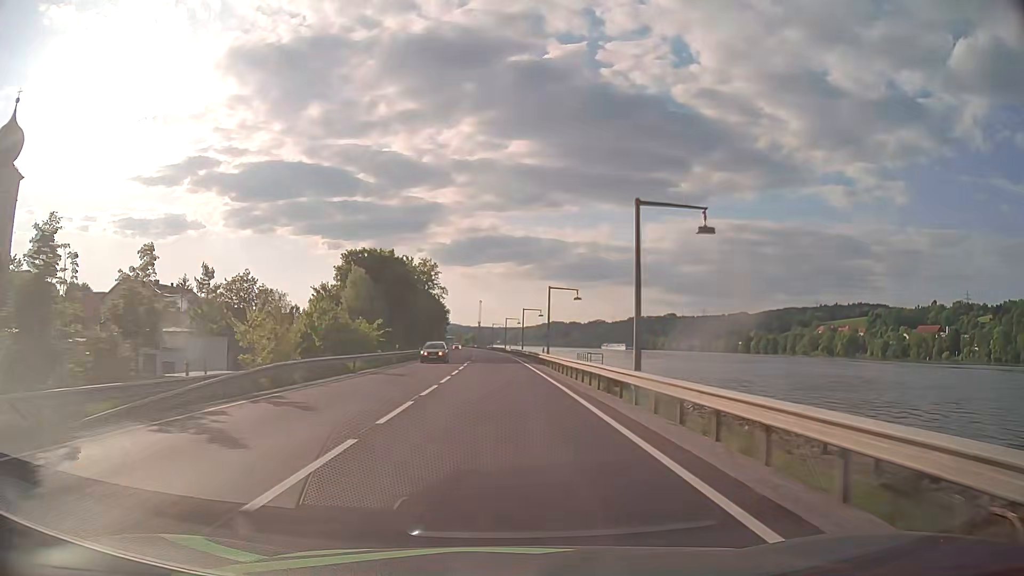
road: primary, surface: asphalt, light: Day
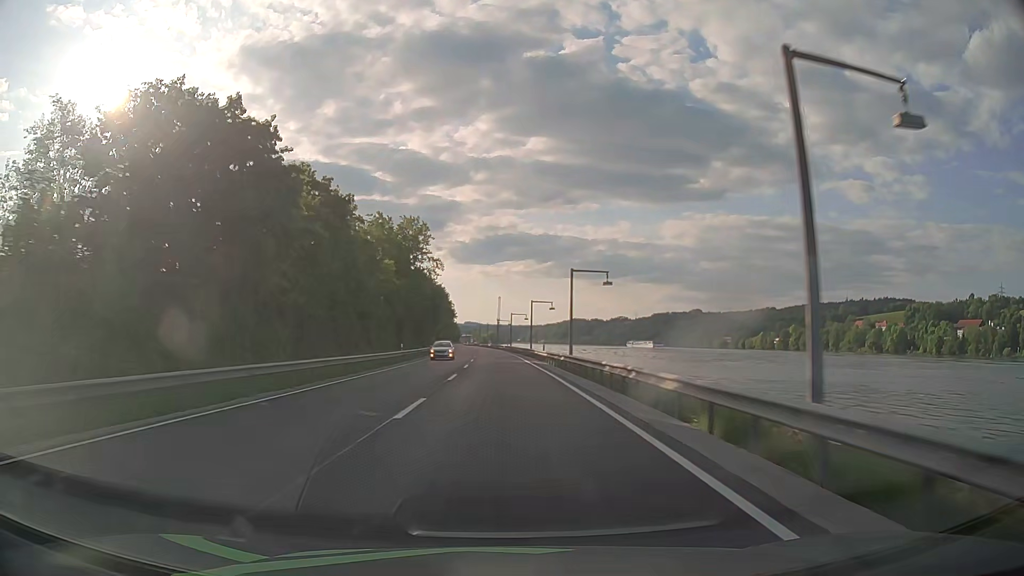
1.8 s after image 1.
(-0.7, +47.4) m; -2°
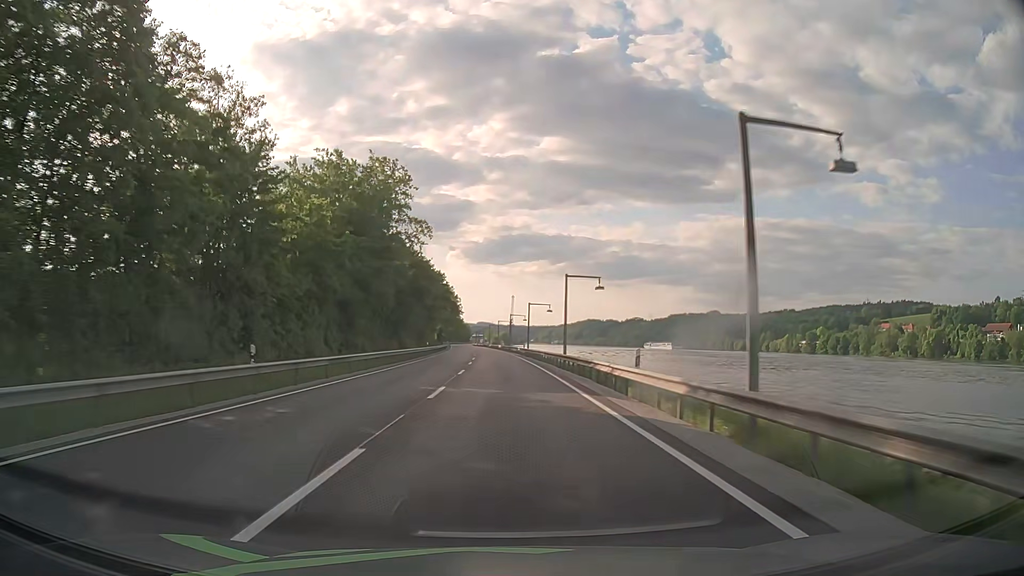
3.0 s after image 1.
(-0.3, +31.6) m; -1°
